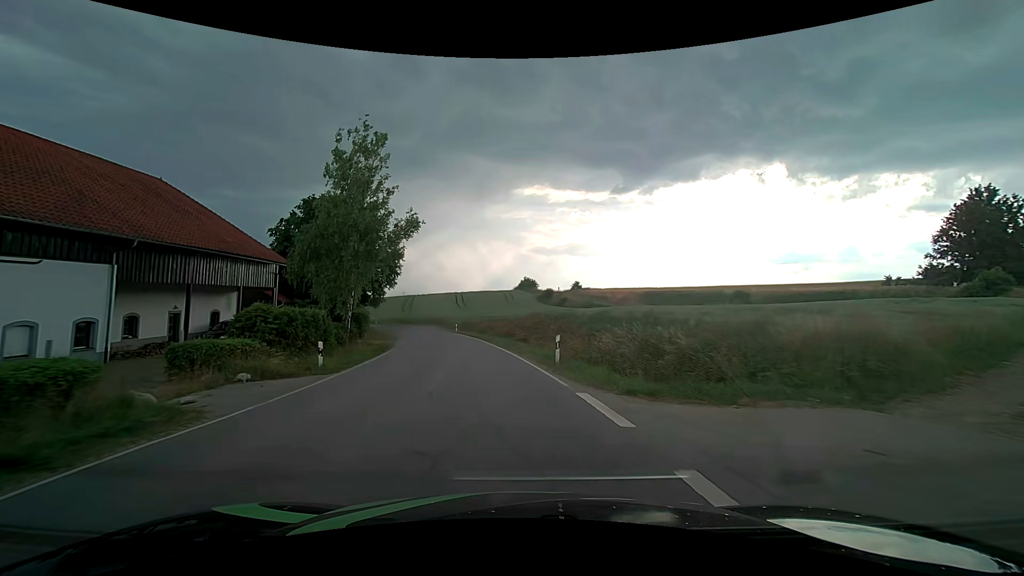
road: tertiary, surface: asphalt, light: Day
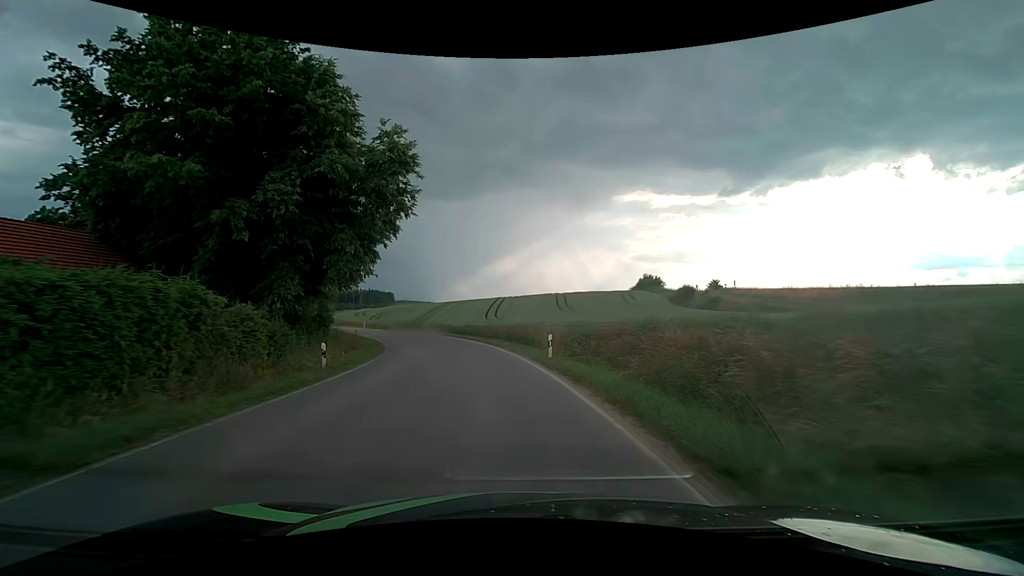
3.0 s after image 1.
(-4.4, +40.8) m; -12°
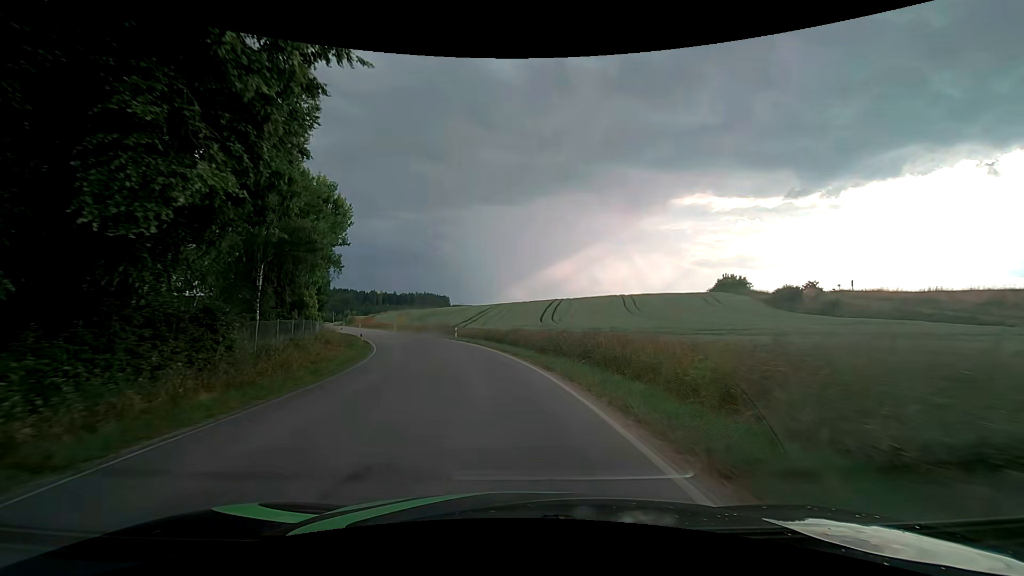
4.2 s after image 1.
(-0.8, +16.7) m; -6°
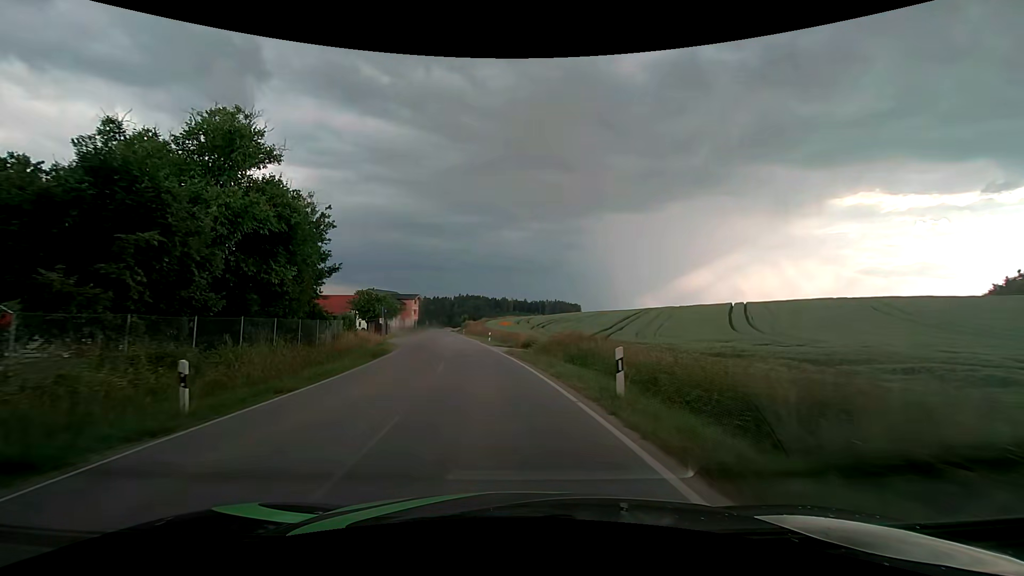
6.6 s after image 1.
(-4.3, +33.2) m; -15°
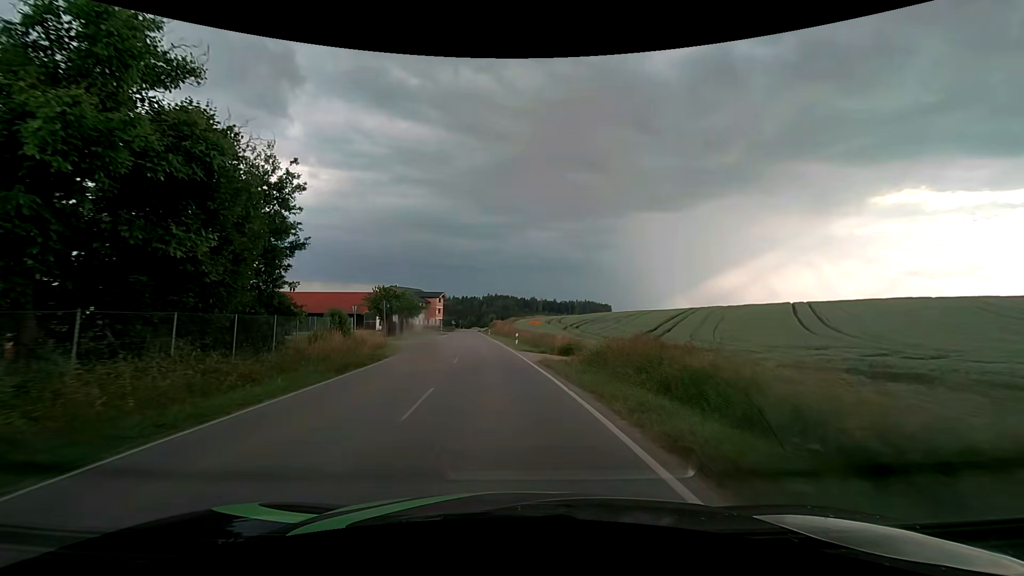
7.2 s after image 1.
(-0.3, +8.4) m; -4°
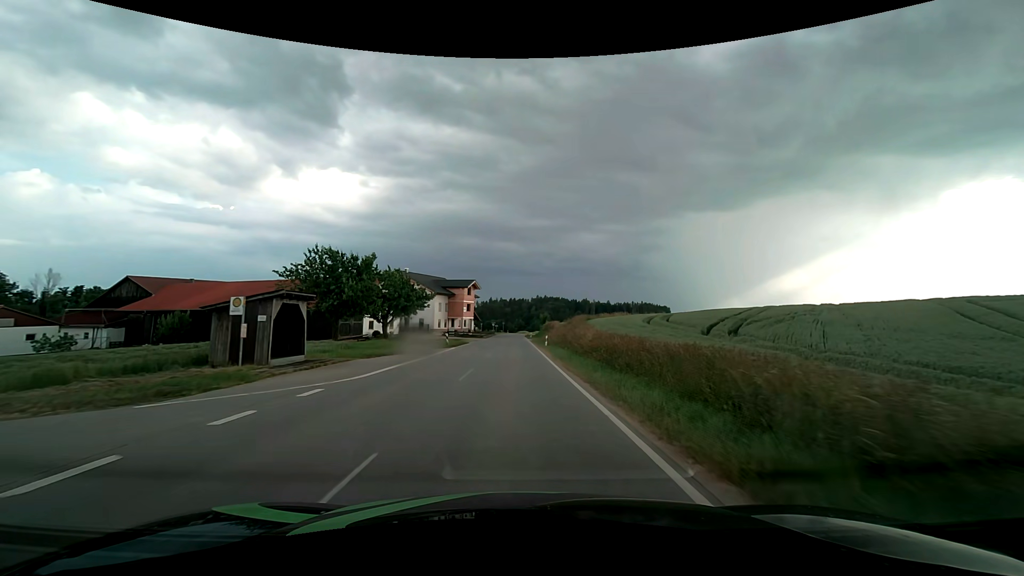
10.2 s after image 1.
(-3.1, +41.8) m; -6°
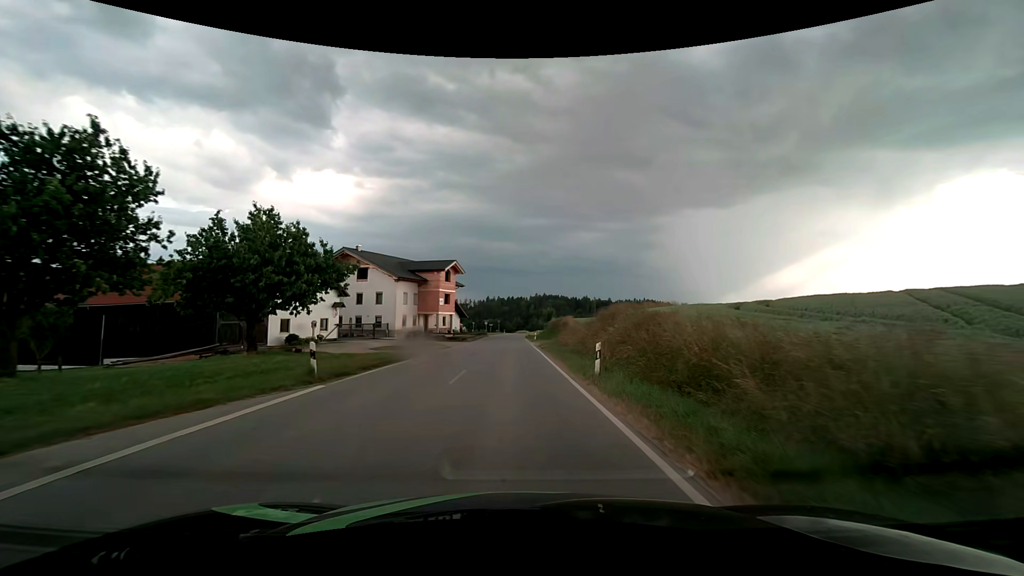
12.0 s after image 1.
(+0.1, +25.3) m; 0°
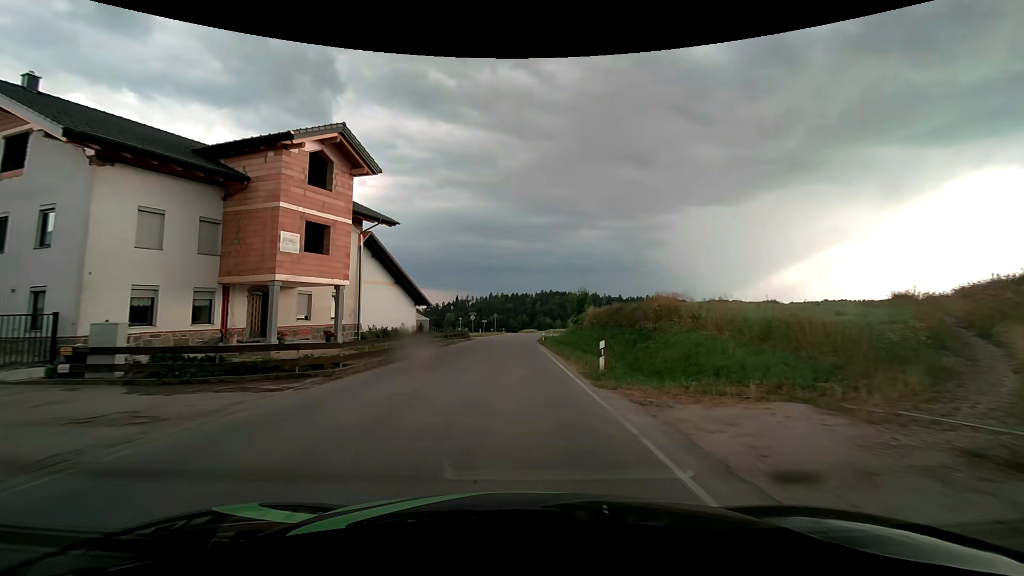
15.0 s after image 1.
(-0.2, +42.8) m; -1°
(0, +10) (0, +20) (0, +30) (0, +40) (0, +50) (+1, +60) (+1, +70) (+2, +80) (+4, +90) (+6, +99) m
